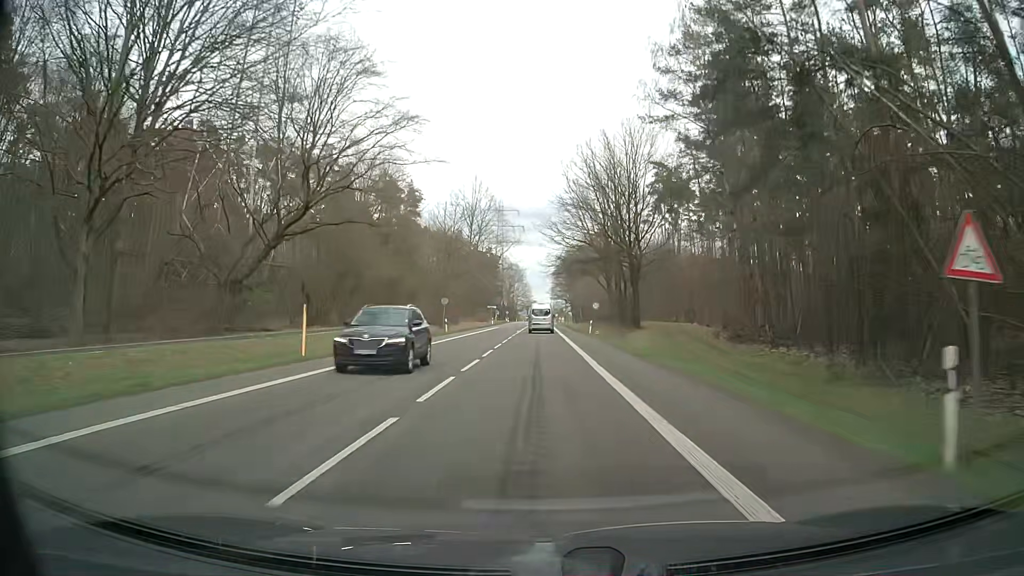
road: secondary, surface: asphalt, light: Day
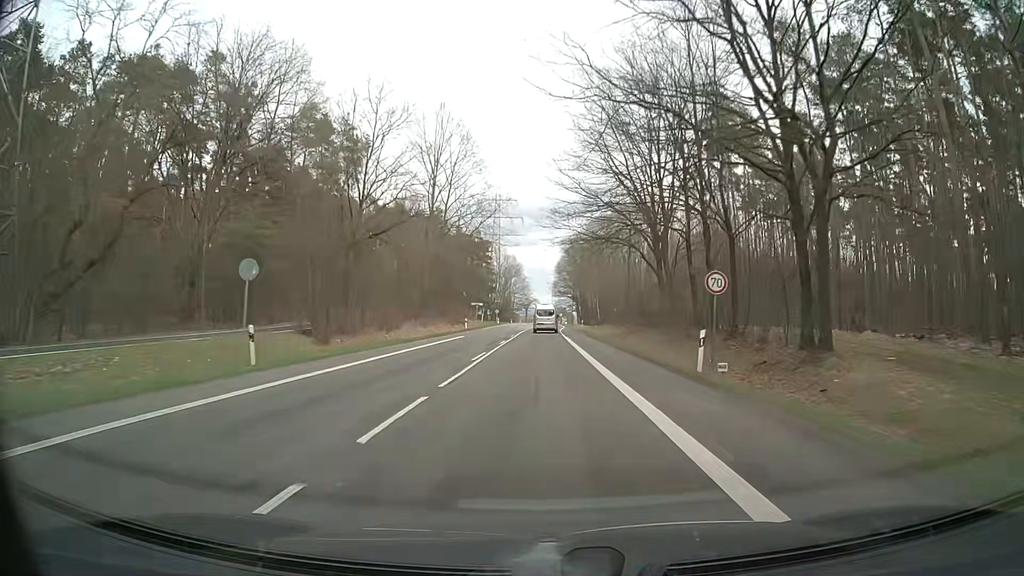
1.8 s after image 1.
(0.0, +38.6) m; +1°
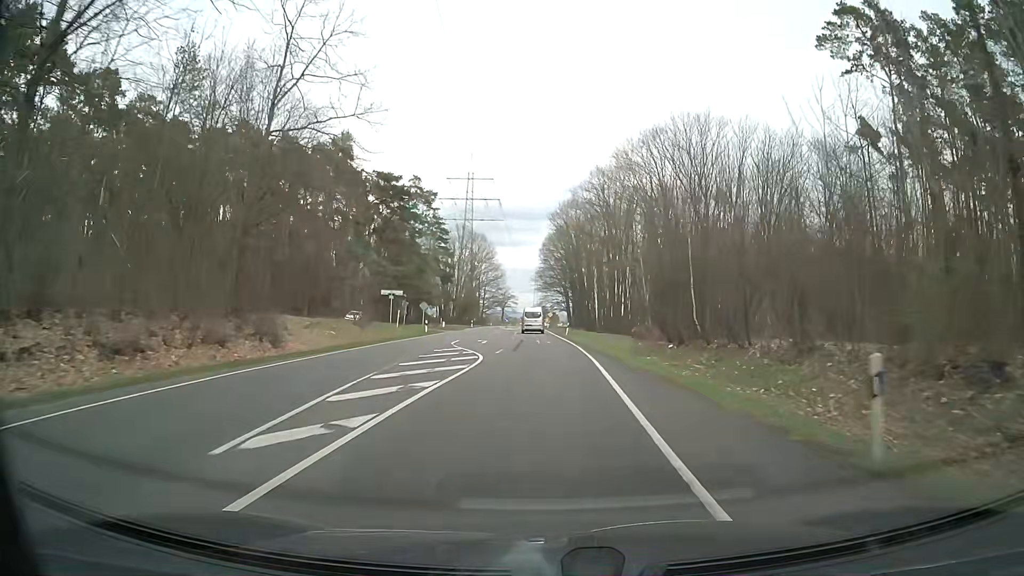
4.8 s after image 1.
(-0.1, +62.2) m; +1°
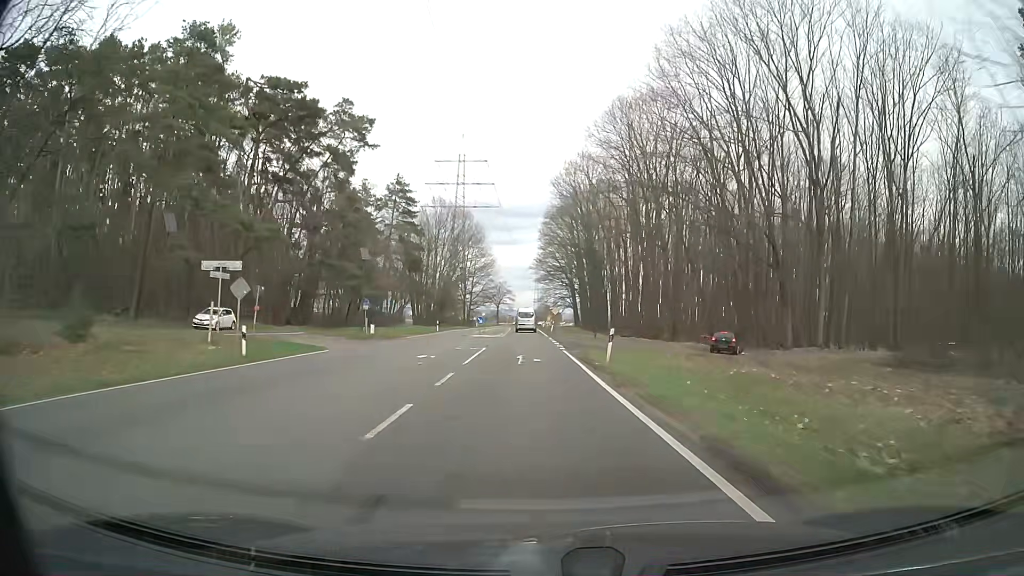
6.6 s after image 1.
(+0.2, +36.0) m; 0°
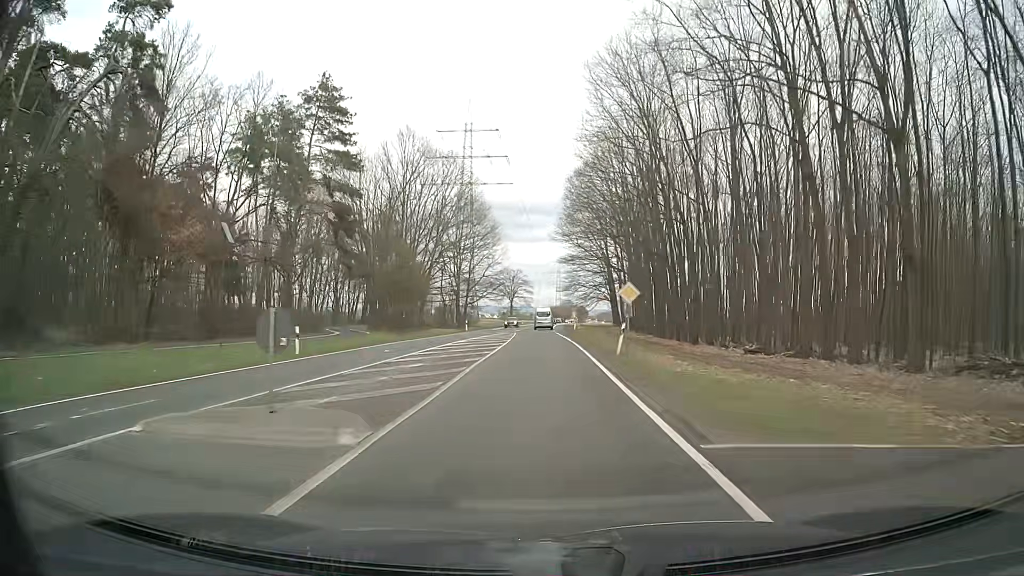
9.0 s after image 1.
(-0.7, +46.4) m; -2°
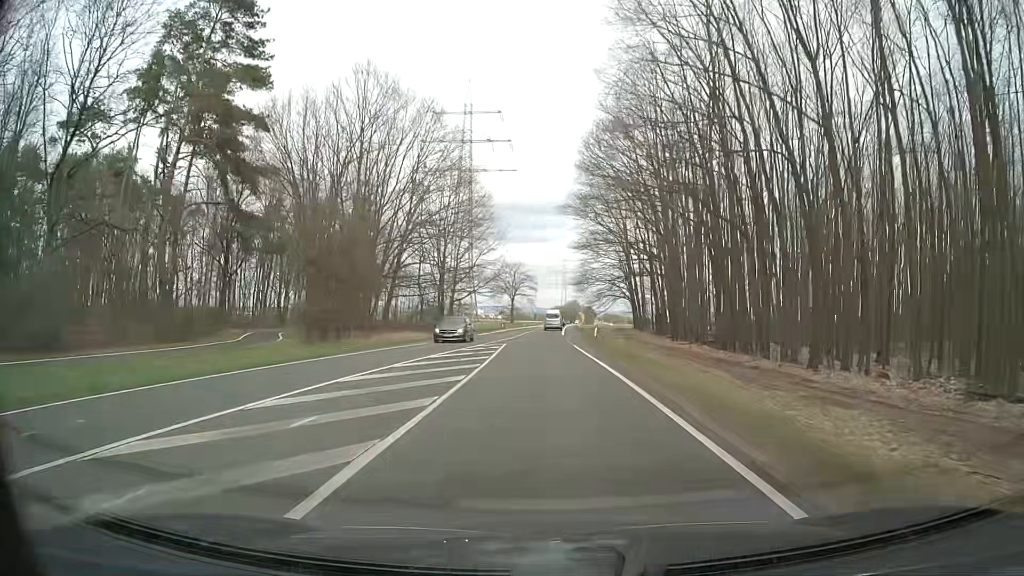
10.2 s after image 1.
(+0.1, +22.6) m; 0°
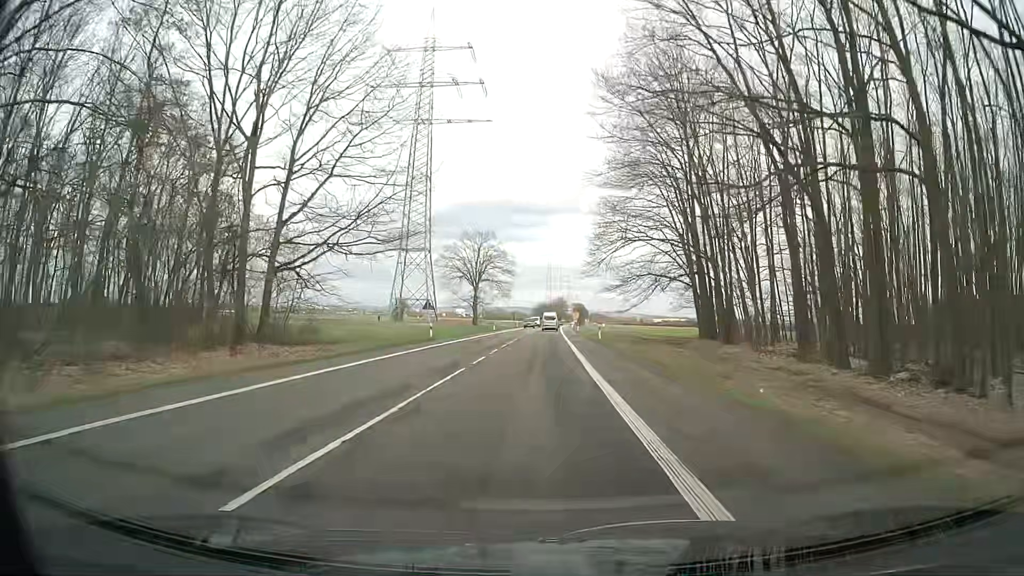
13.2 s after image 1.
(+0.6, +56.0) m; +1°
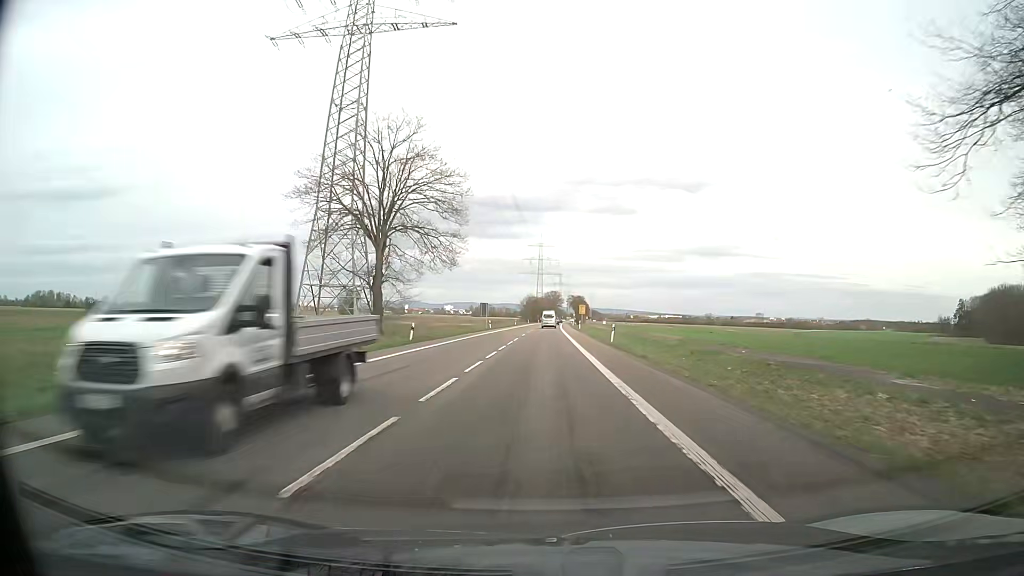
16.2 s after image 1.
(+0.9, +56.2) m; +1°
(0, +10) (0, +20) (0, +30) (0, +40) (+1, +50) (+1, +60) (+1, +70) (+1, +80) (+1, +90) (+2, +100) m
